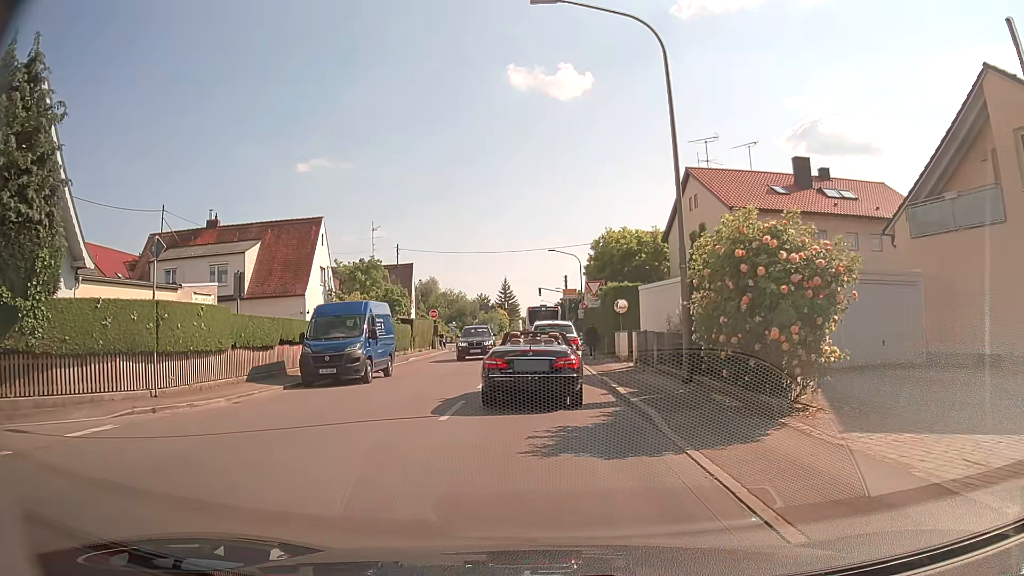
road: tertiary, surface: asphalt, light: Day
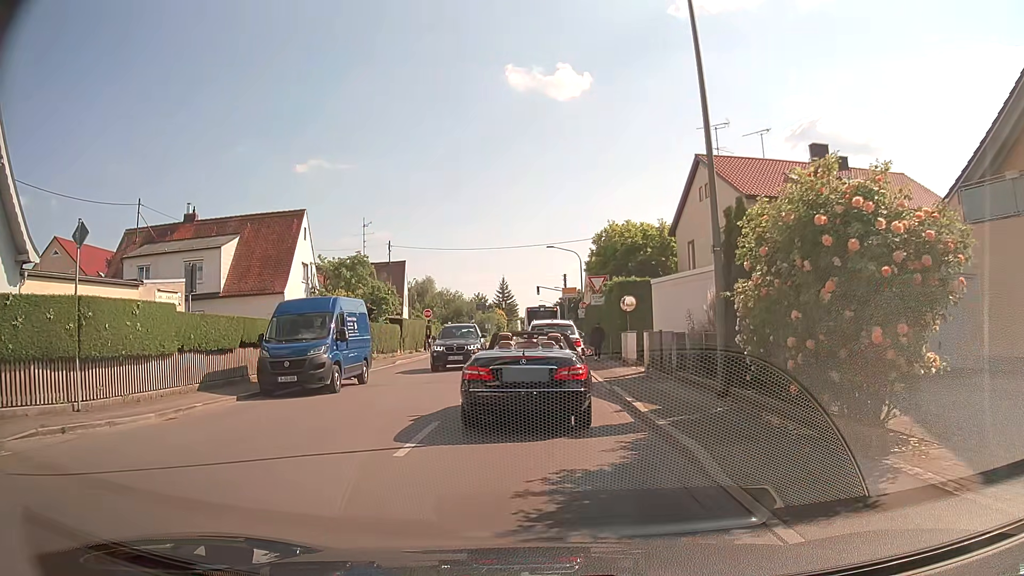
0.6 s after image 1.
(0.0, +2.8) m; +1°
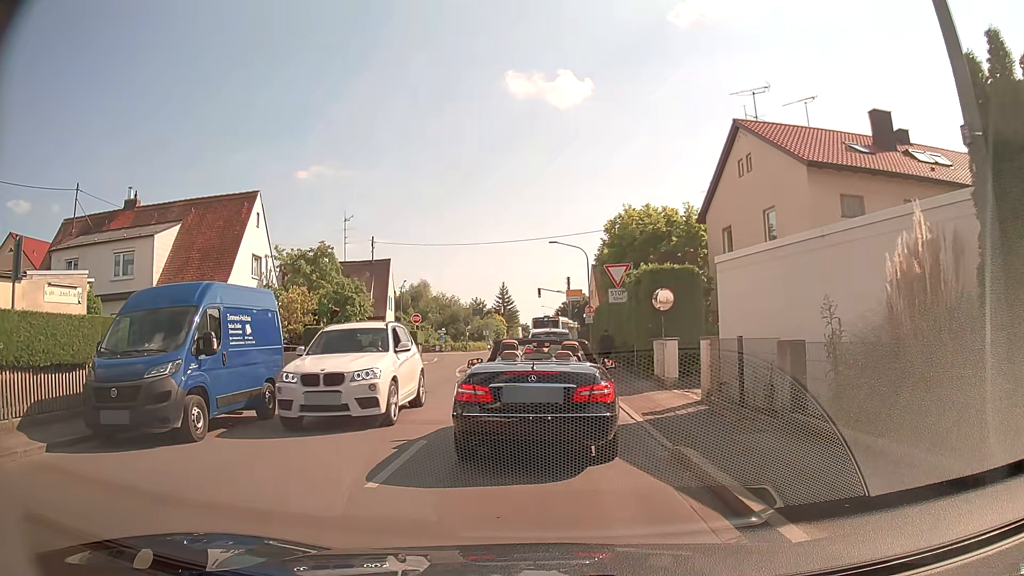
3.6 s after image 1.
(-0.1, +7.0) m; -1°
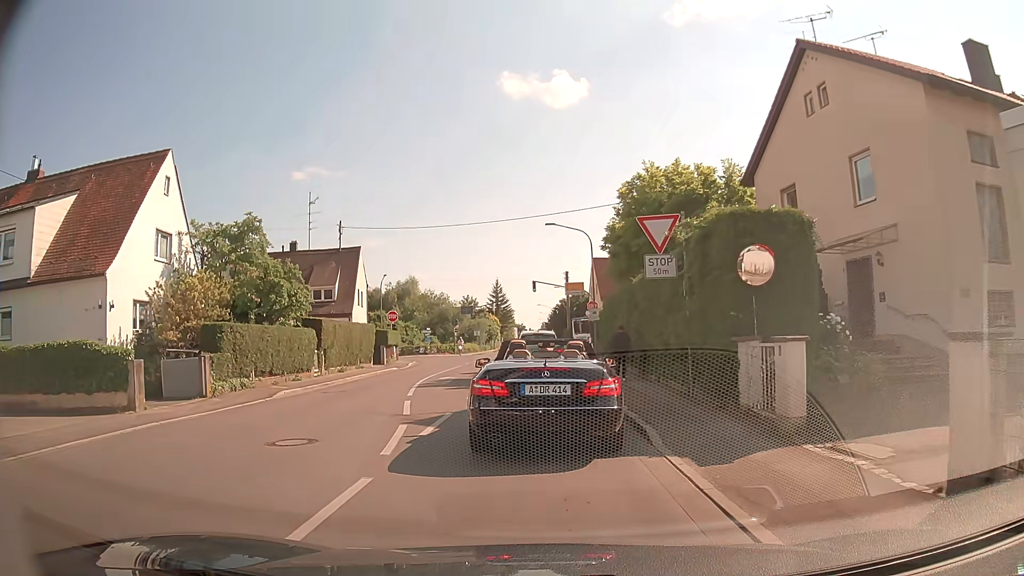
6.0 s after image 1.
(+0.1, +8.8) m; 0°
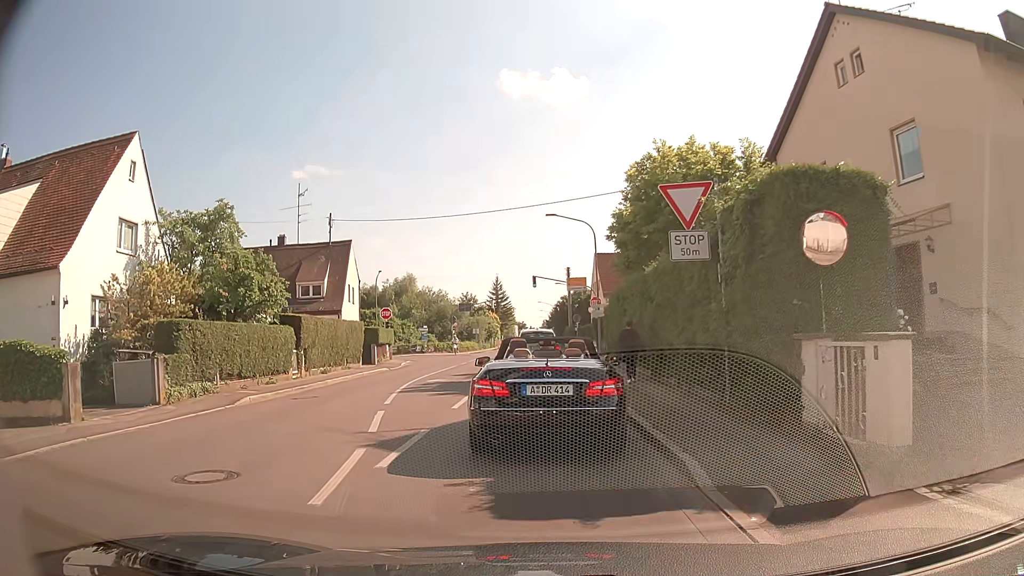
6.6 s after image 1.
(0.0, +2.5) m; +1°
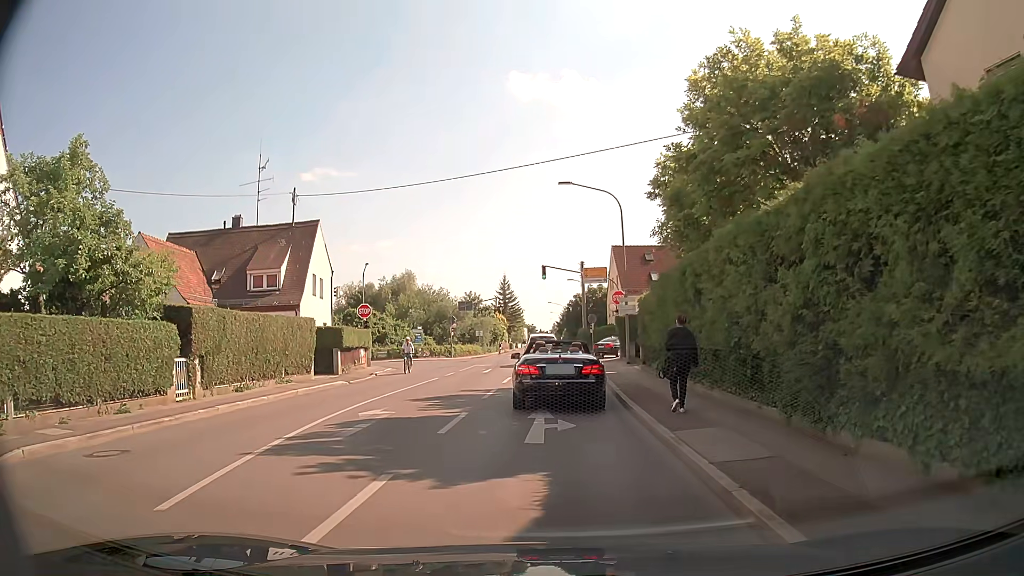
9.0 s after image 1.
(-0.2, +9.3) m; -1°
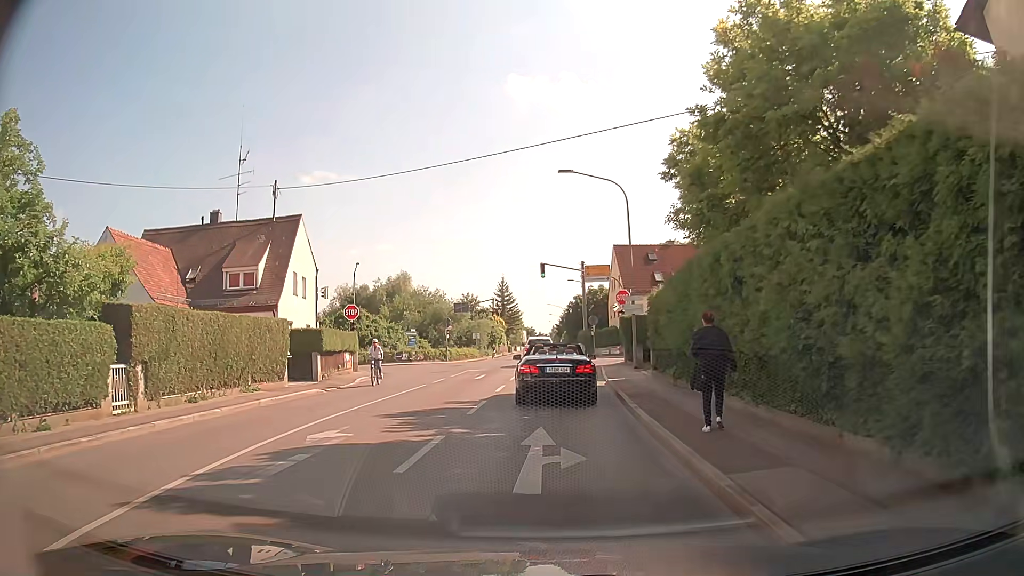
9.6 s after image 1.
(0.0, +2.9) m; 0°
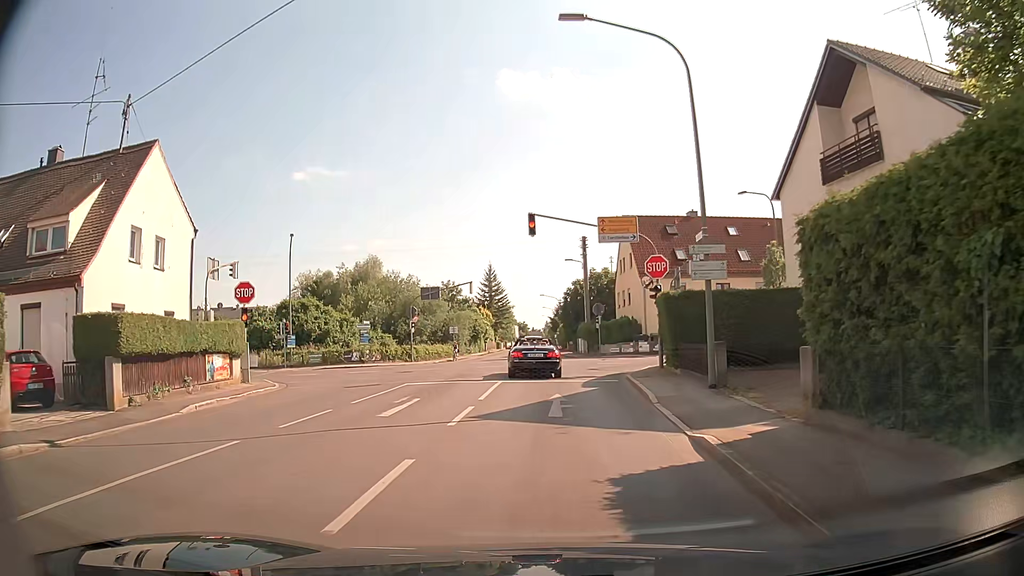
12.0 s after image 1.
(0.0, +14.6) m; 0°
